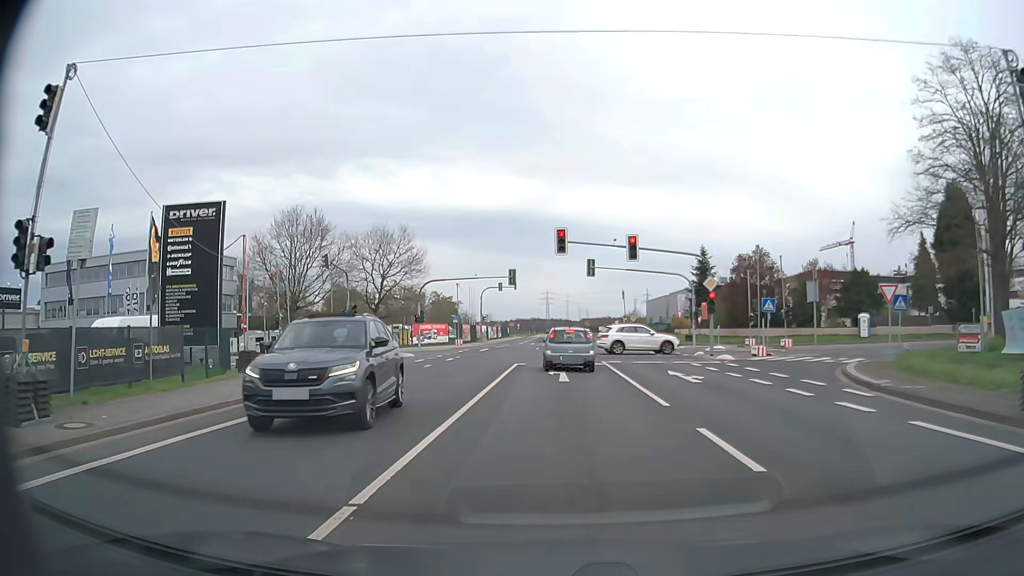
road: secondary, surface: asphalt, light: Day
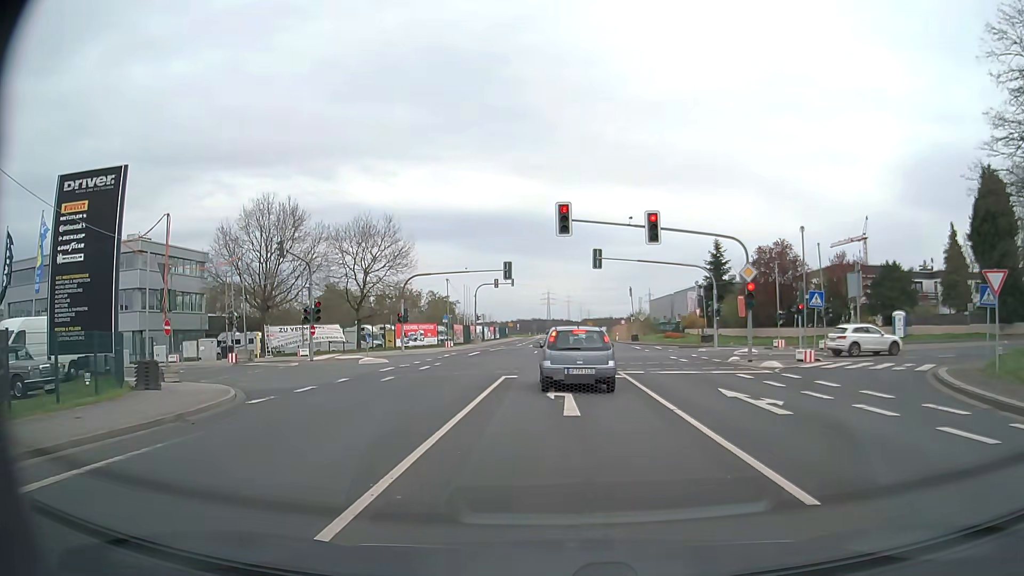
(0.0, +6.9) m; 0°
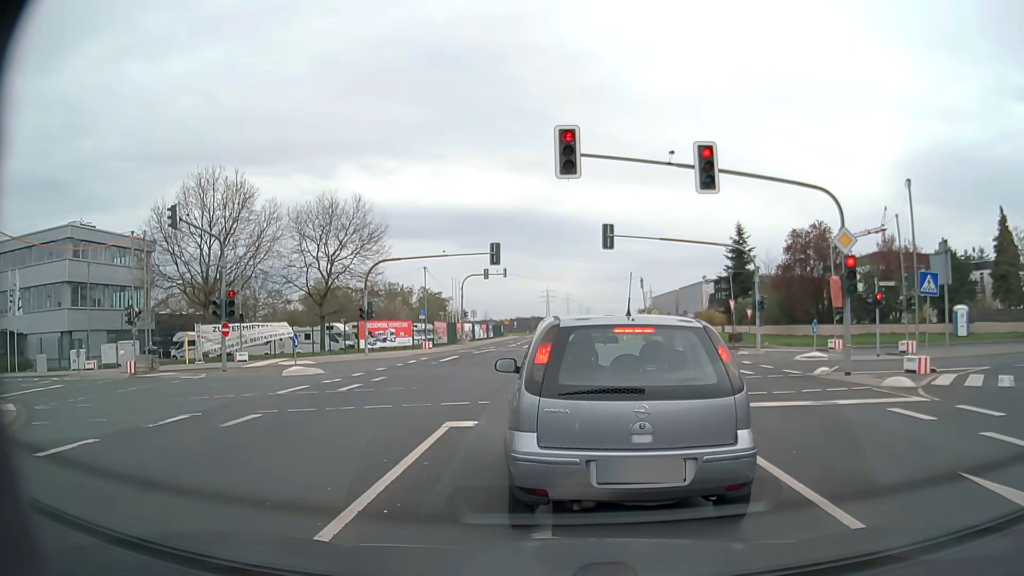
(0.0, +9.9) m; -2°
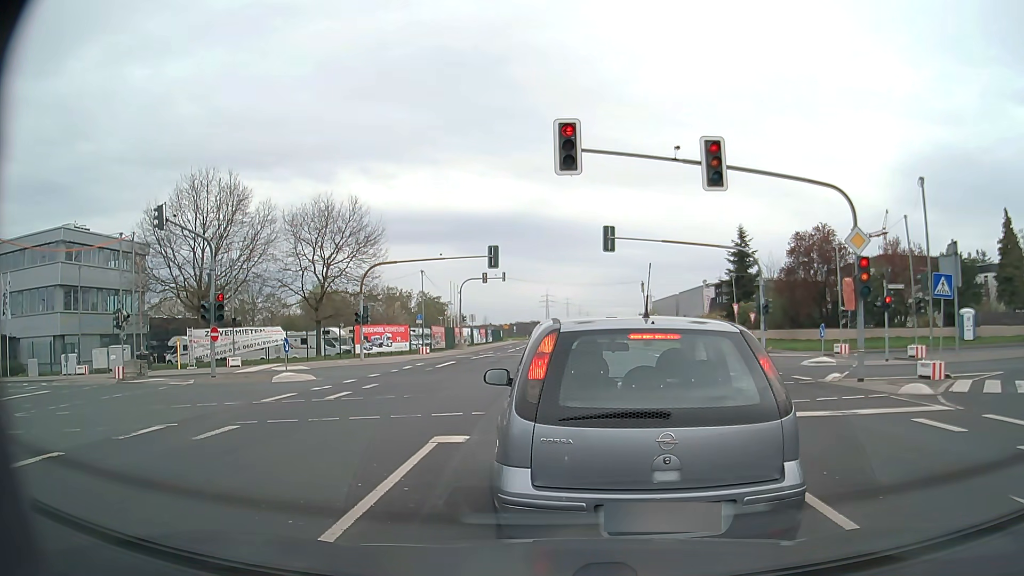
(0.0, +0.9) m; 0°
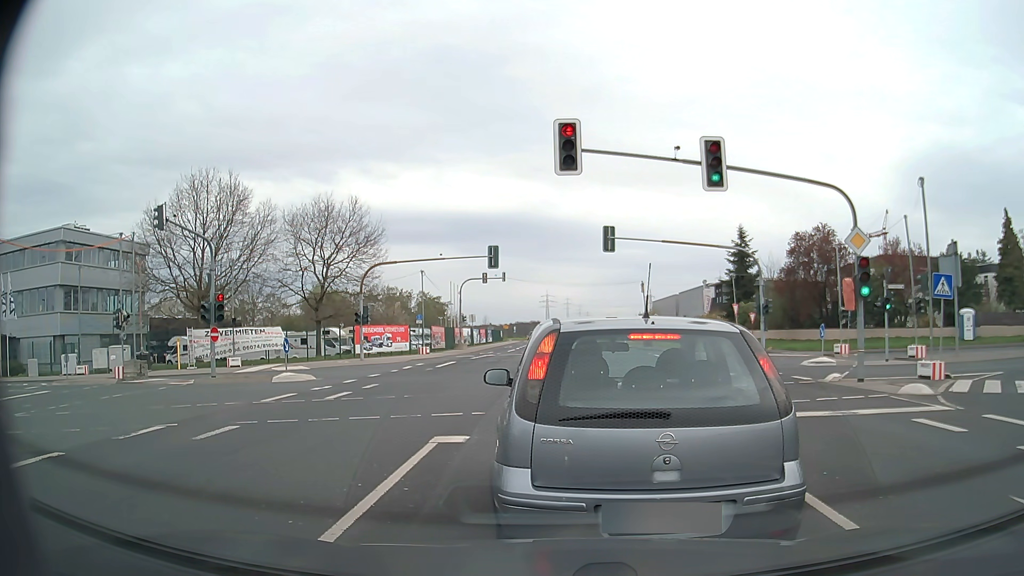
(0.0, 0.0) m; 0°
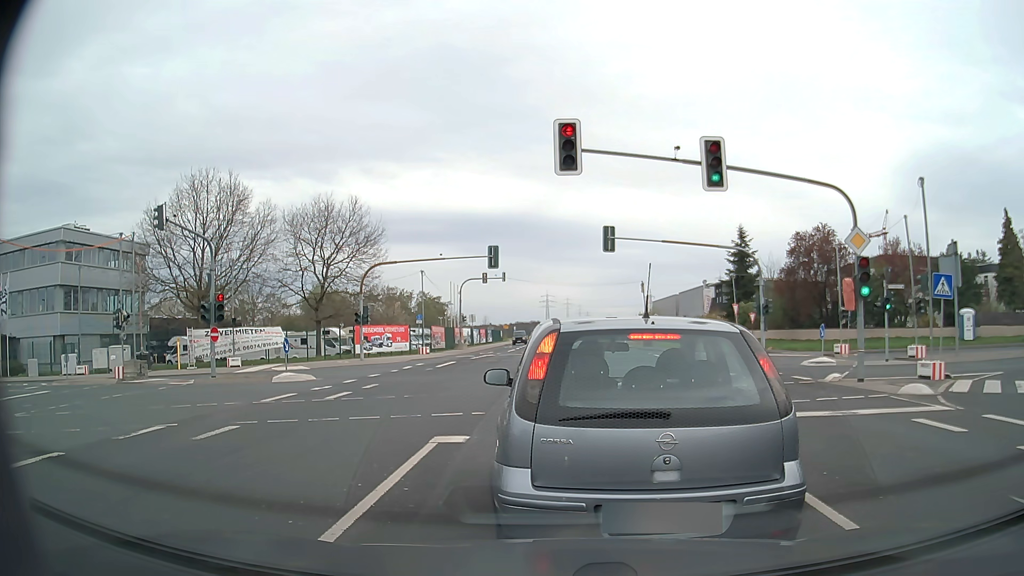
(0.0, 0.0) m; 0°
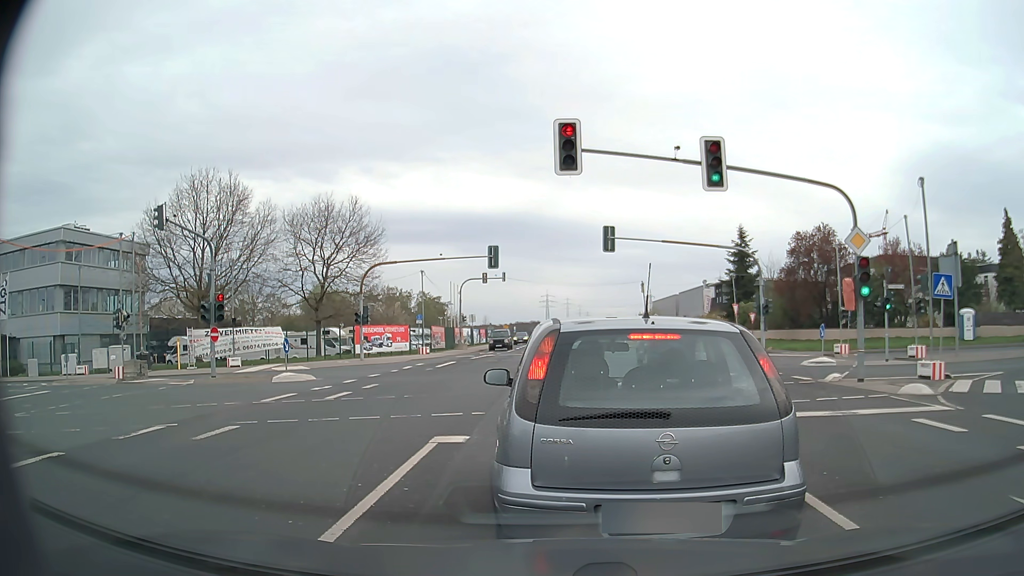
(0.0, 0.0) m; 0°
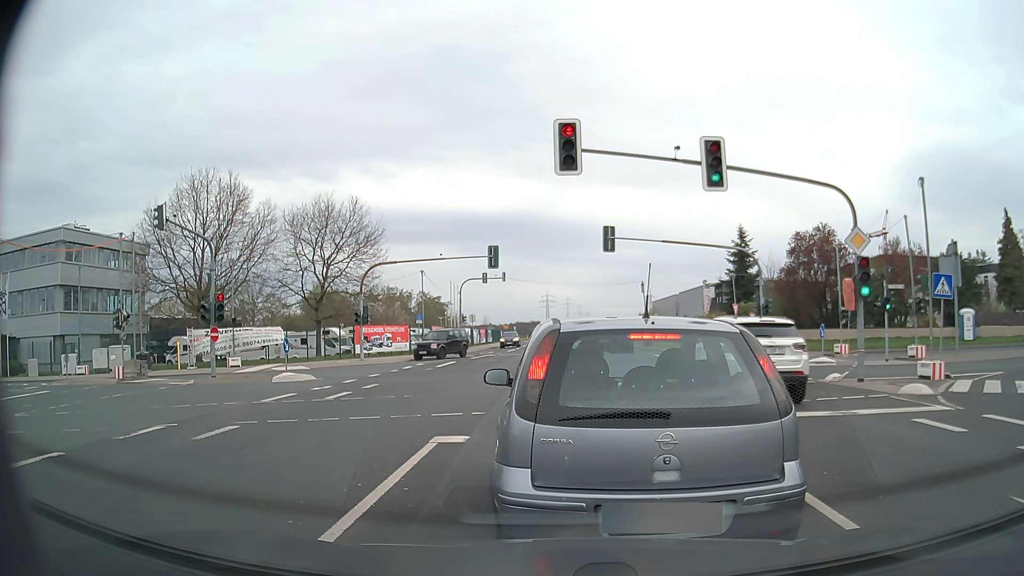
(0.0, 0.0) m; 0°
(0, +10) (0, +20) (-6, +28) (-16, +30) (-26, +29) (-36, +29) (-46, +29) (-56, +29) (-66, +29) (-76, +30) m
